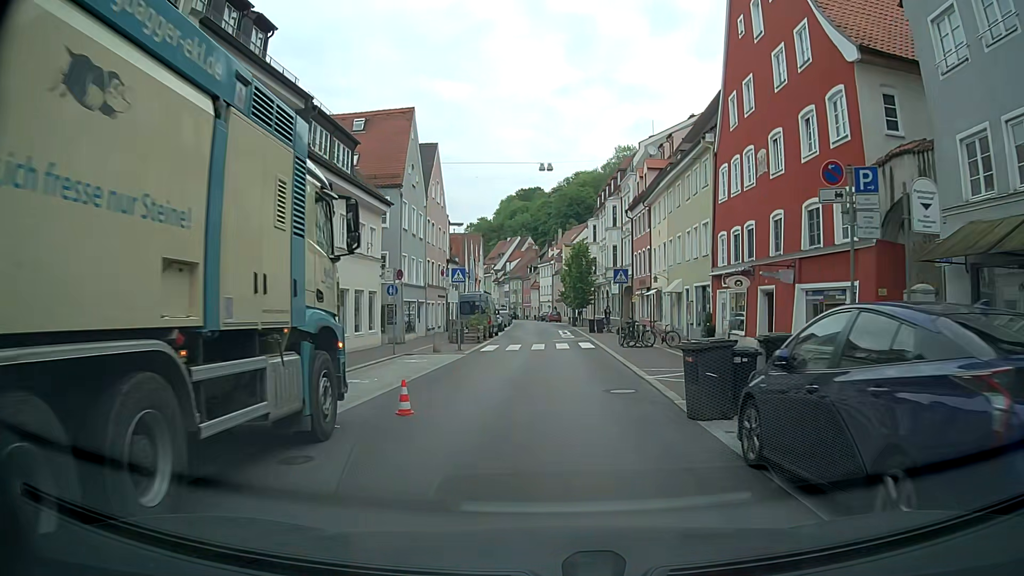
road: residential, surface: asphalt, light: Day
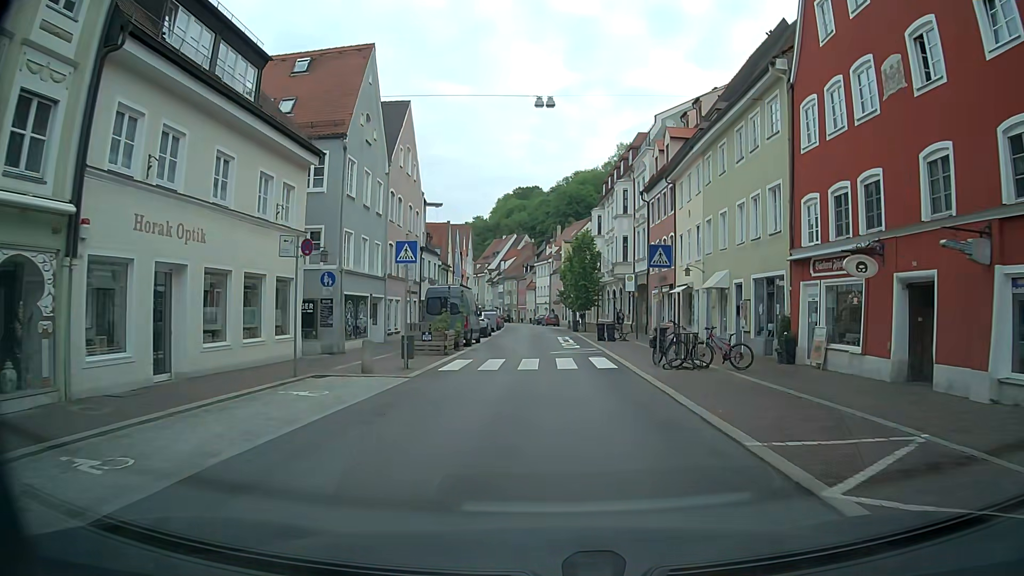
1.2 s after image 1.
(+0.1, +9.8) m; +1°
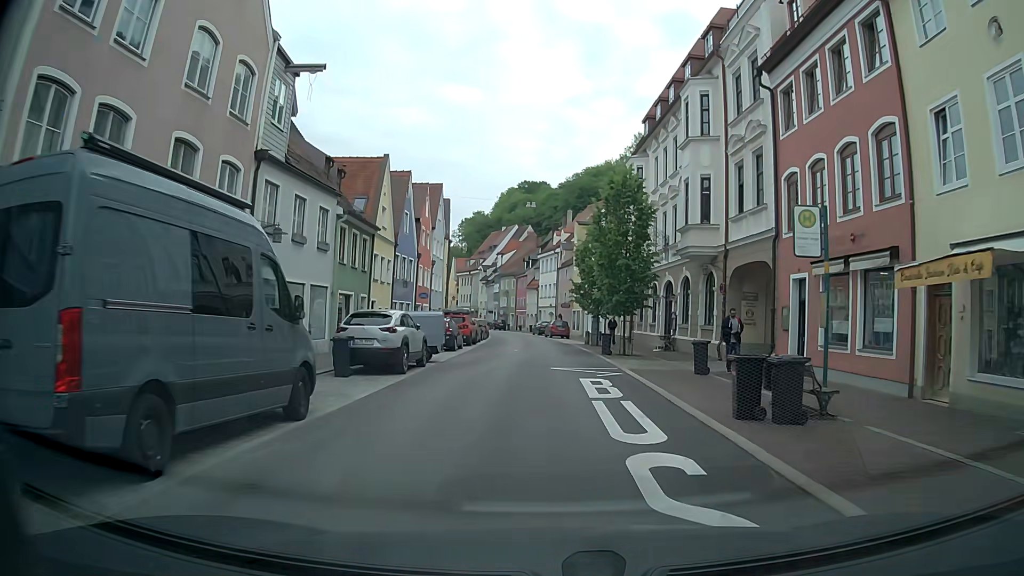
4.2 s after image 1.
(-0.3, +24.9) m; +1°
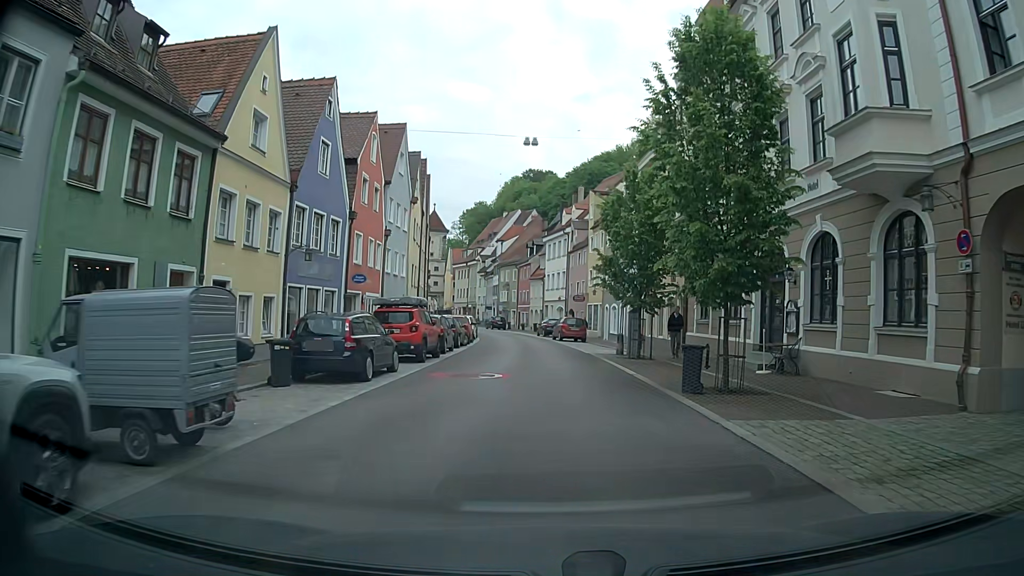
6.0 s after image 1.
(-0.5, +15.6) m; -2°
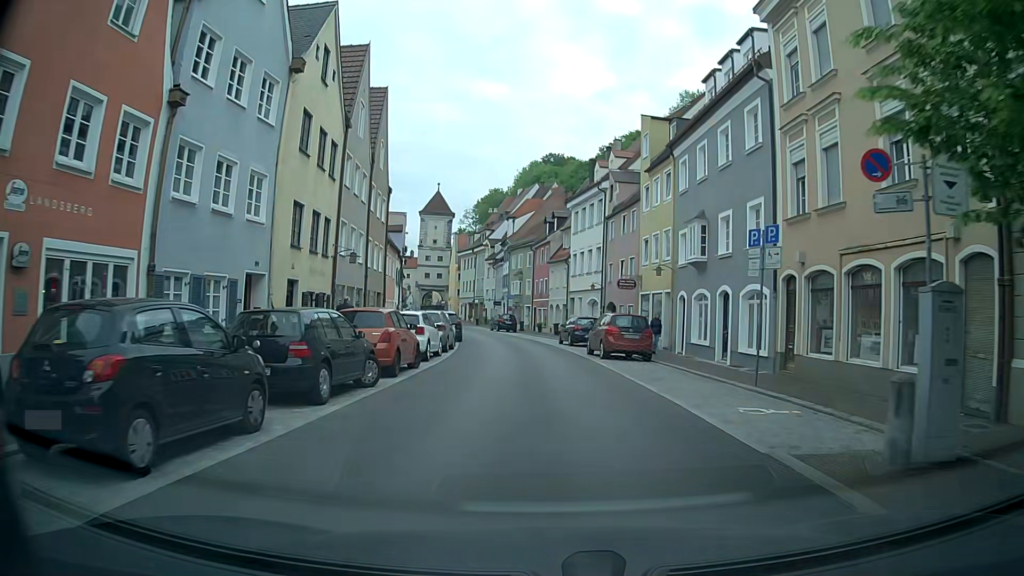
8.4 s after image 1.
(-0.2, +20.9) m; -2°
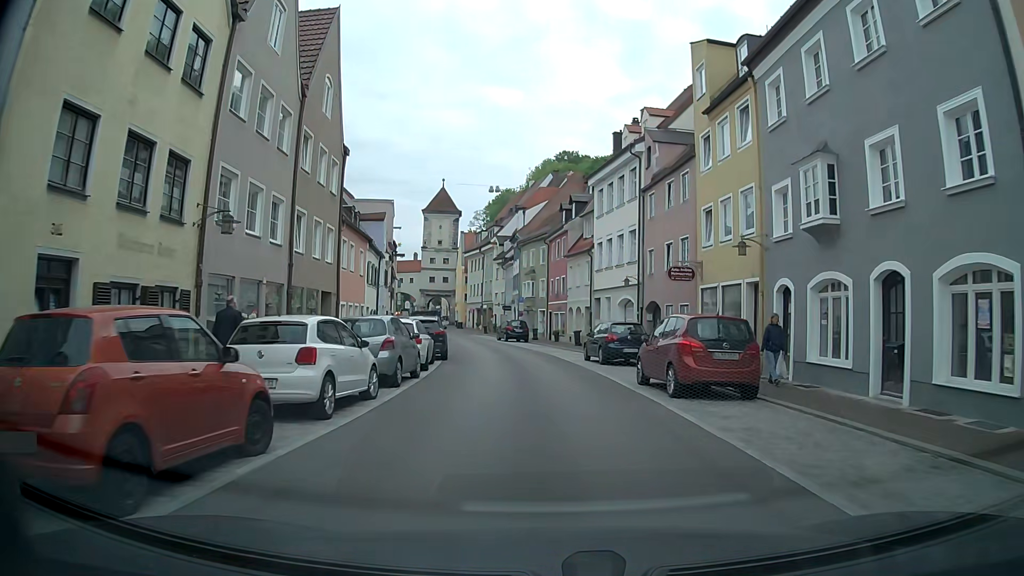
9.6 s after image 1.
(0.0, +10.4) m; 0°
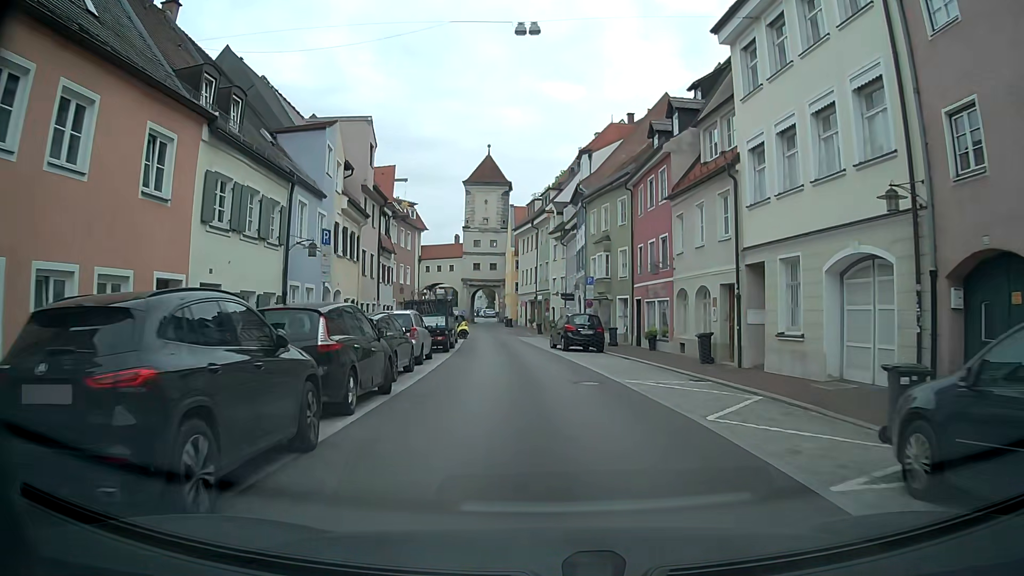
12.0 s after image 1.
(-1.1, +20.9) m; -6°
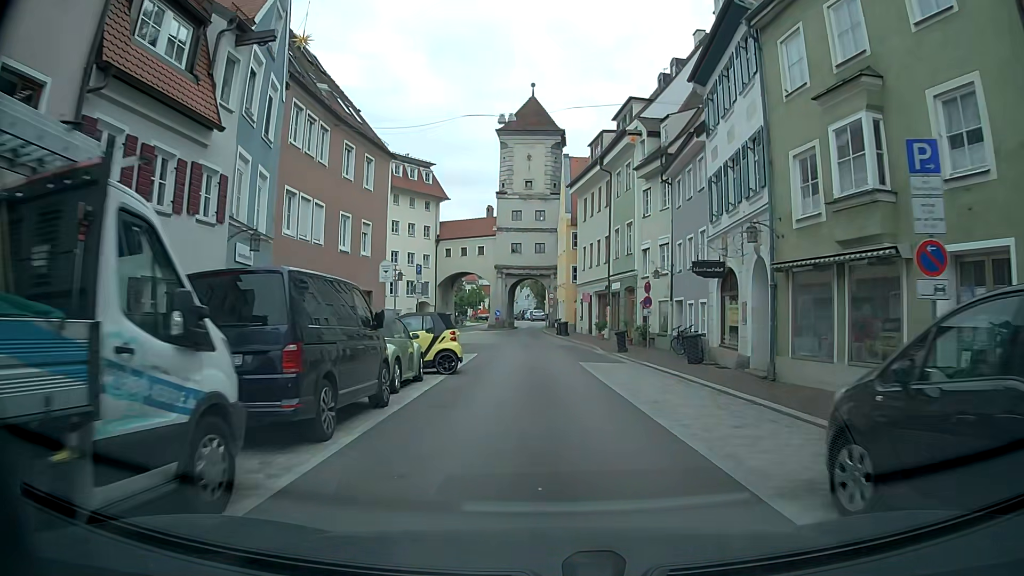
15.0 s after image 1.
(-1.5, +26.4) m; -5°
(0, +10) (0, +20) (0, +30) (-1, +40) (-1, +50) (0, +60) (0, +70) (0, +80) (-1, +90) (-3, +100) m
